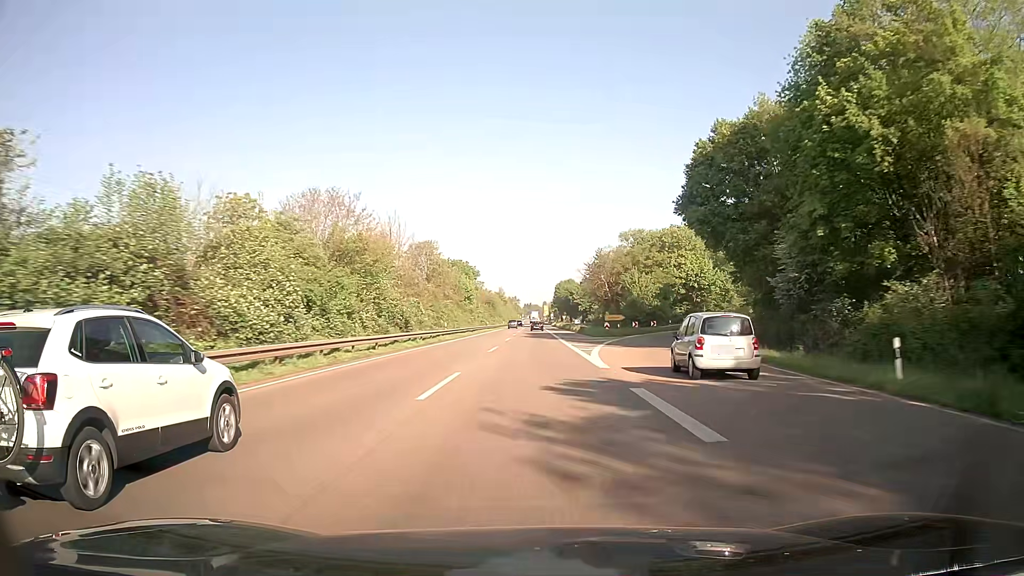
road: trunk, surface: asphalt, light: Day
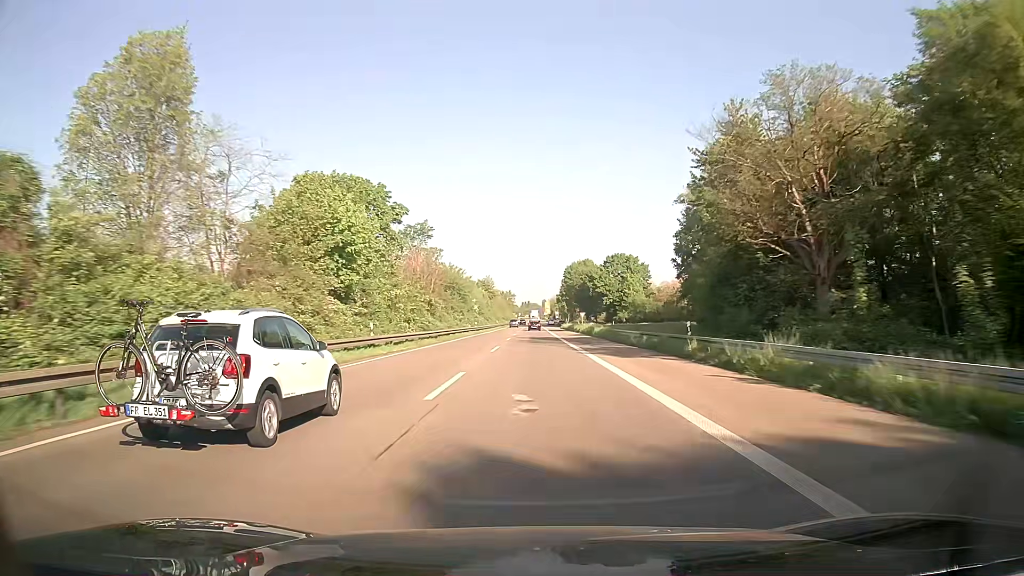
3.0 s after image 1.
(0.0, +73.7) m; 0°
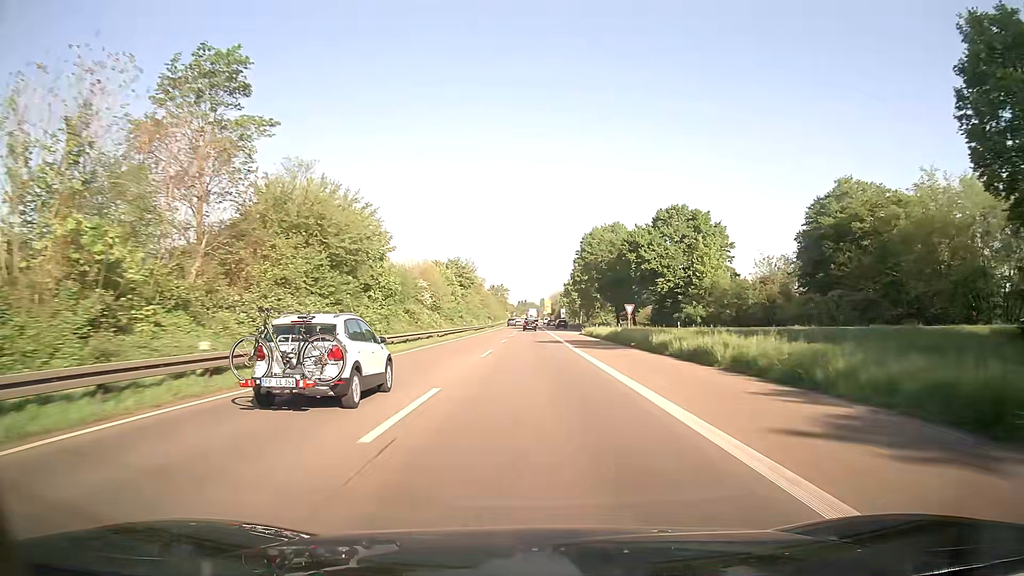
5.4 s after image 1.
(+0.2, +59.2) m; 0°
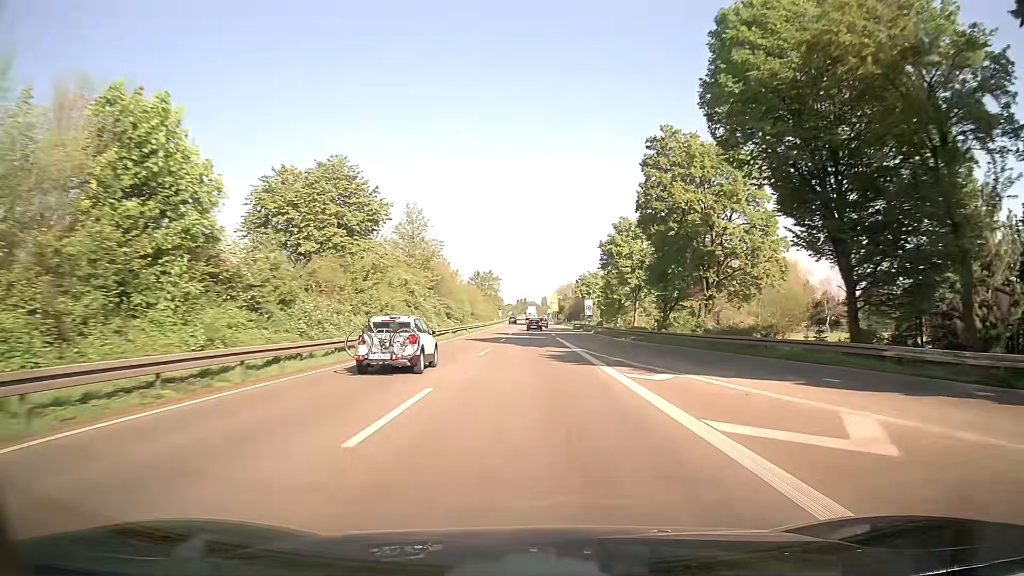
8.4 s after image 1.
(+0.2, +73.9) m; 0°
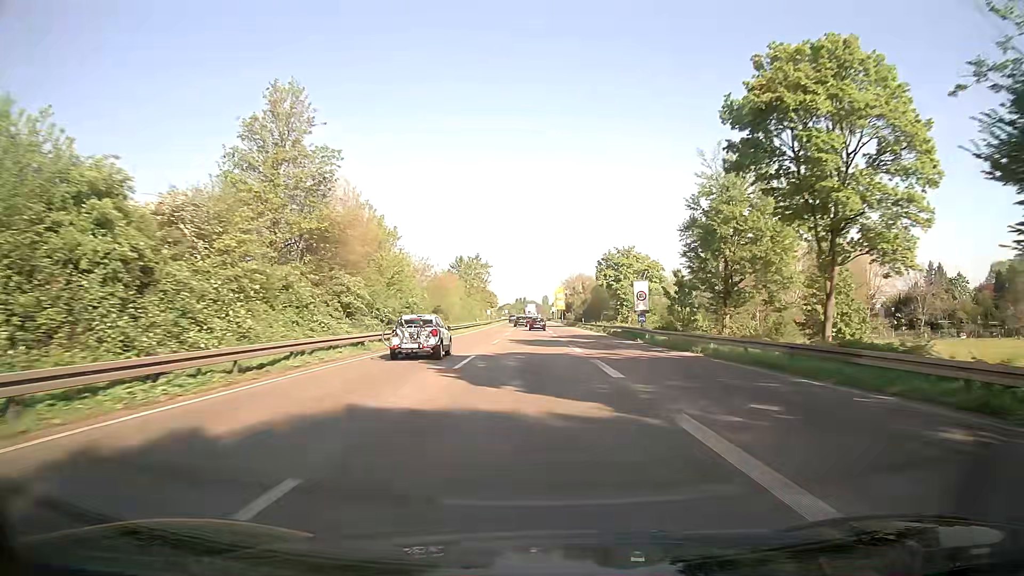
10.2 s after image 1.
(0.0, +44.5) m; 0°
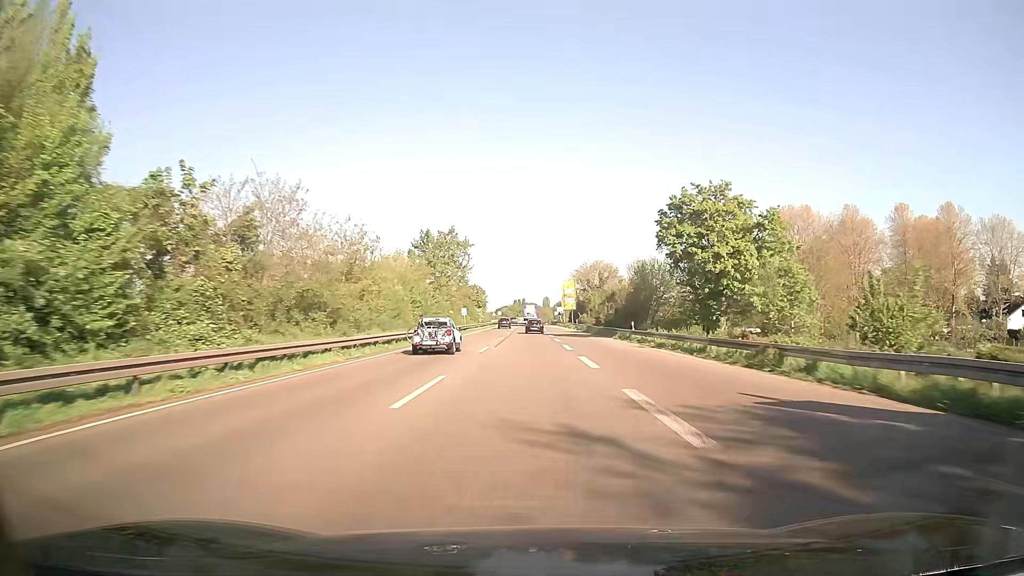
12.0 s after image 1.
(+0.2, +44.5) m; 0°
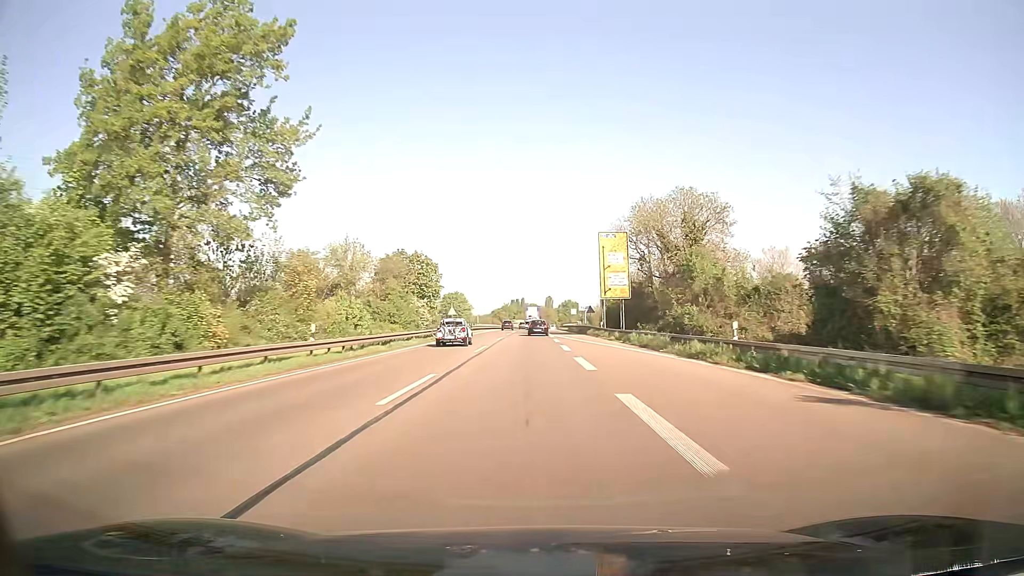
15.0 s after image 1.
(+0.1, +73.2) m; 0°
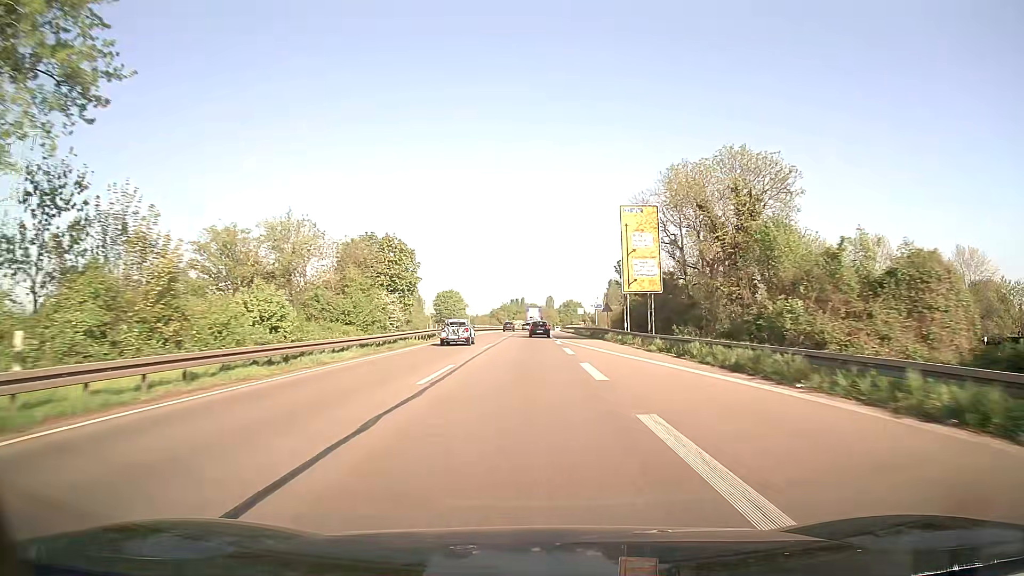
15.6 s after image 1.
(0.0, +14.5) m; 0°
(0, +10) (0, +20) (0, +30) (0, +40) (0, +50) (0, +60) (0, +70) (0, +80) (+1, +90) (+1, +100) m
